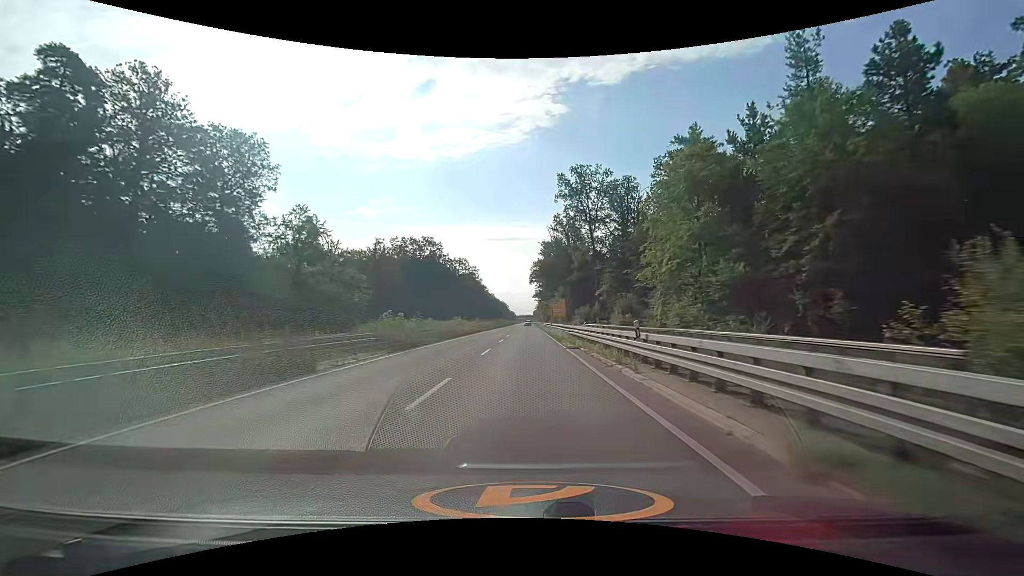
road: trunk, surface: asphalt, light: Day
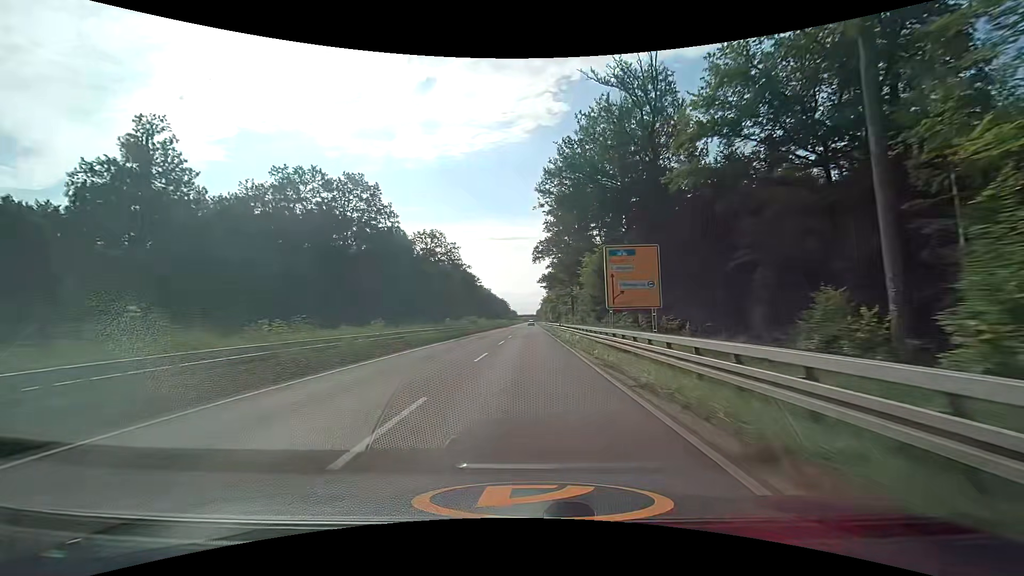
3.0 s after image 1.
(0.0, +62.5) m; -1°
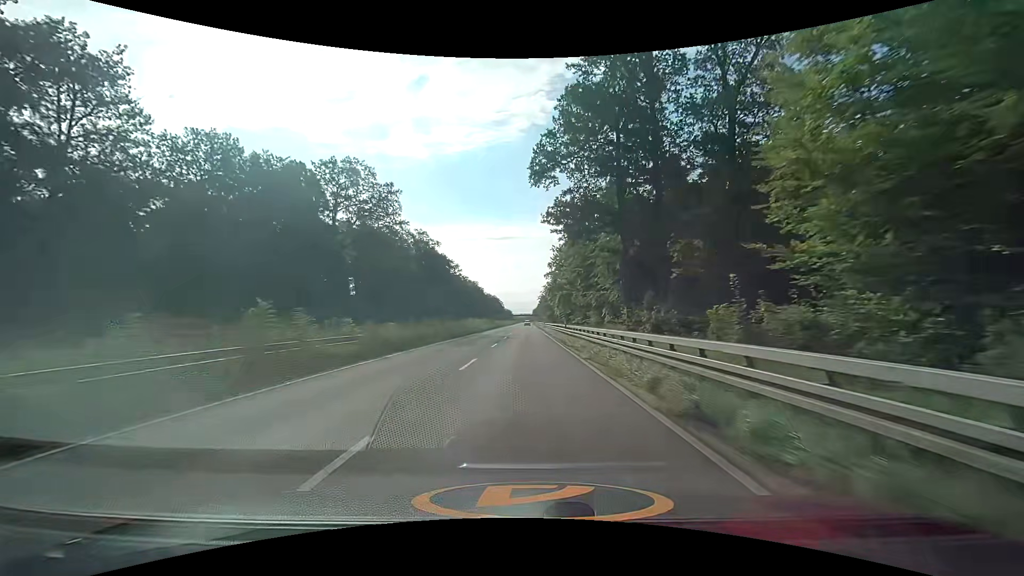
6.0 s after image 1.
(+0.8, +62.5) m; +1°
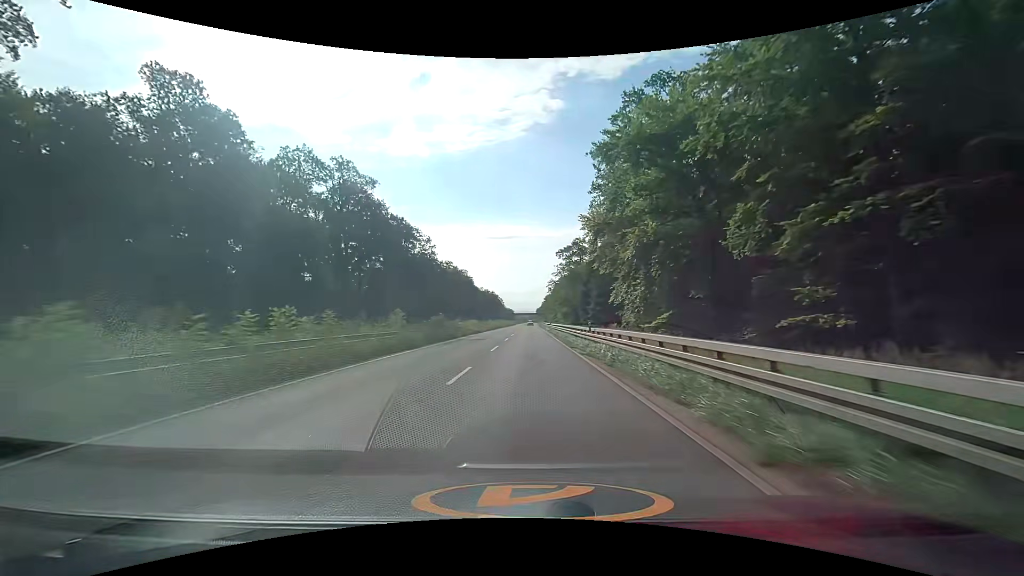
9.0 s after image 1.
(-0.3, +62.5) m; -1°
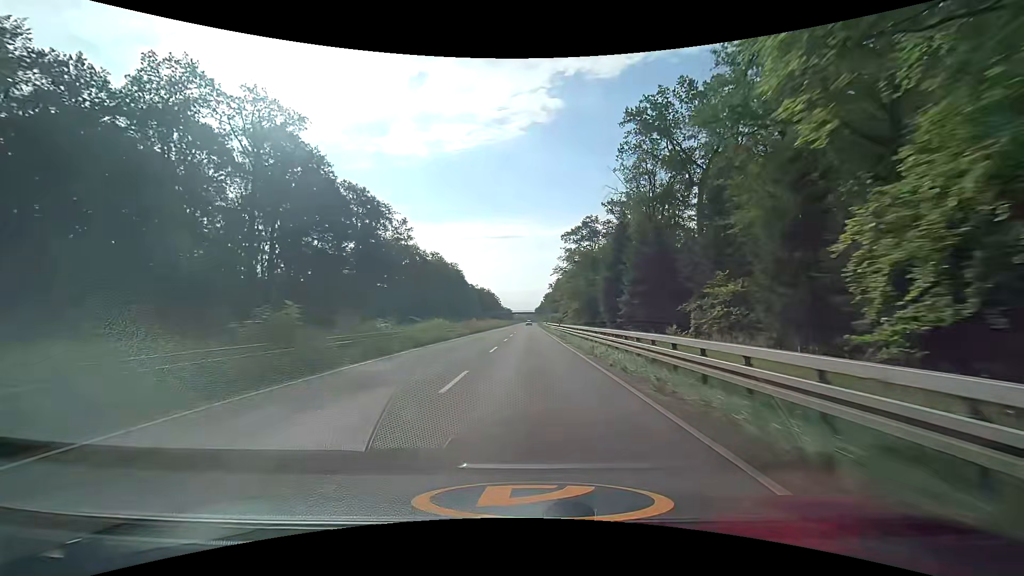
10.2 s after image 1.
(+0.1, +25.0) m; 0°
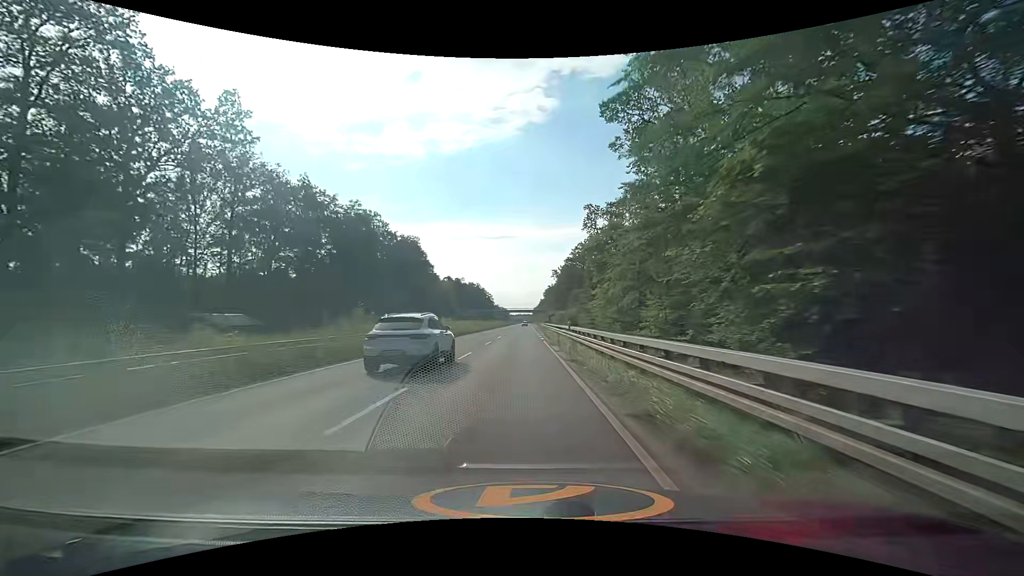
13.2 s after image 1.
(+1.1, +62.5) m; +1°
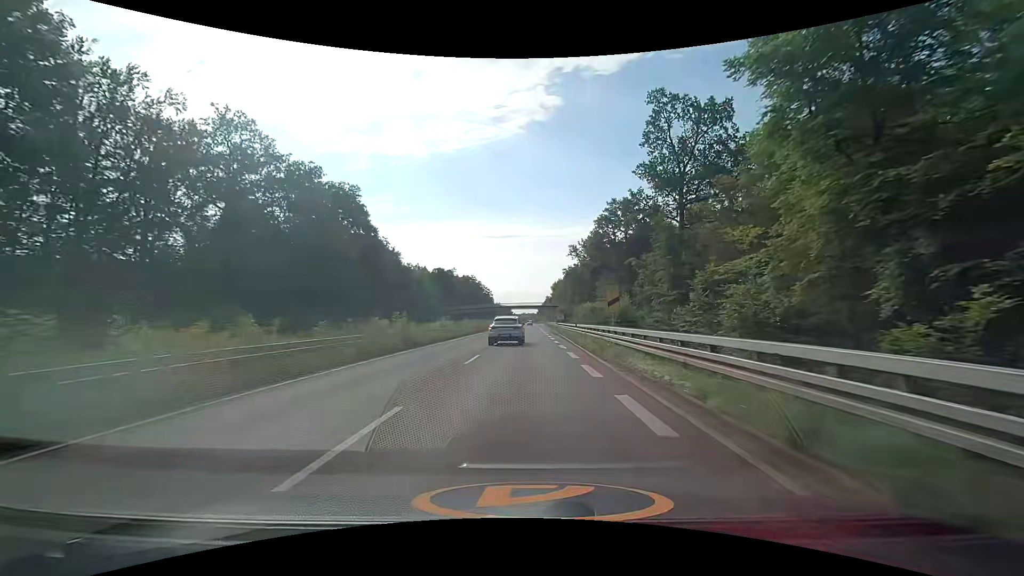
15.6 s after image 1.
(-0.7, +50.1) m; -1°
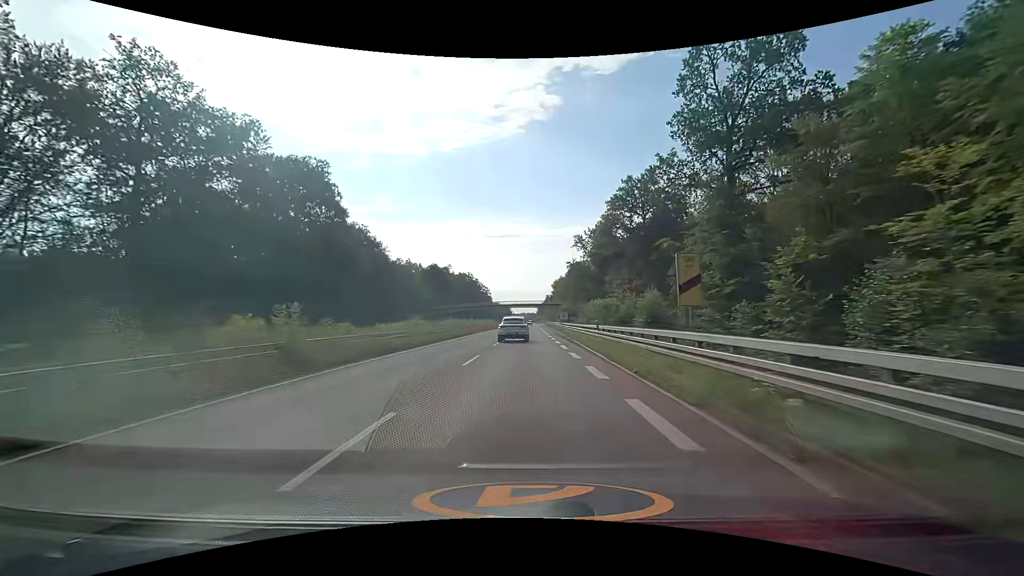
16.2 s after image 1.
(0.0, +12.5) m; 0°
(0, +10) (0, +20) (0, +30) (0, +40) (0, +50) (0, +60) (0, +70) (0, +80) (0, +90) (0, +100) m
